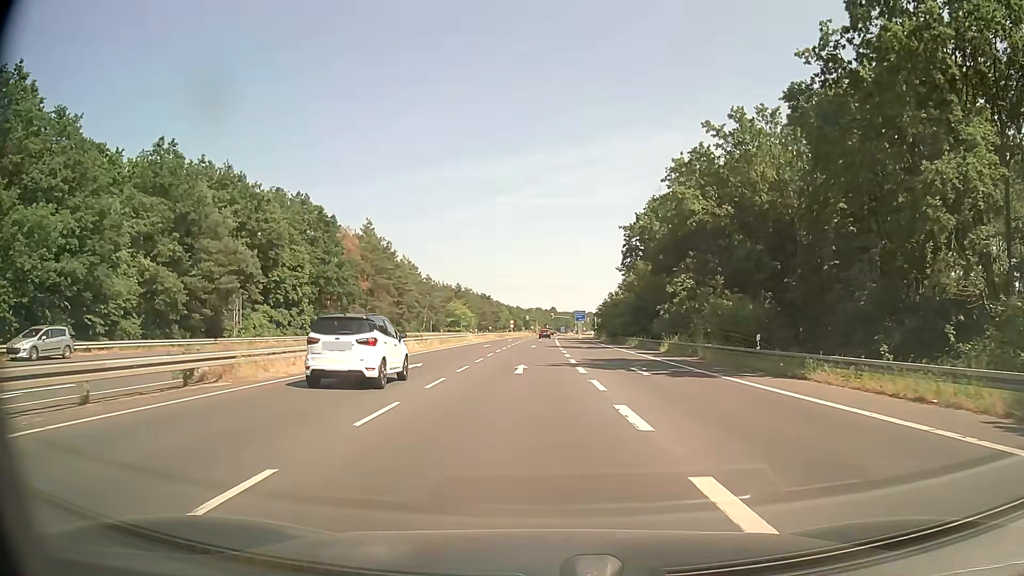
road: secondary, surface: asphalt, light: Day
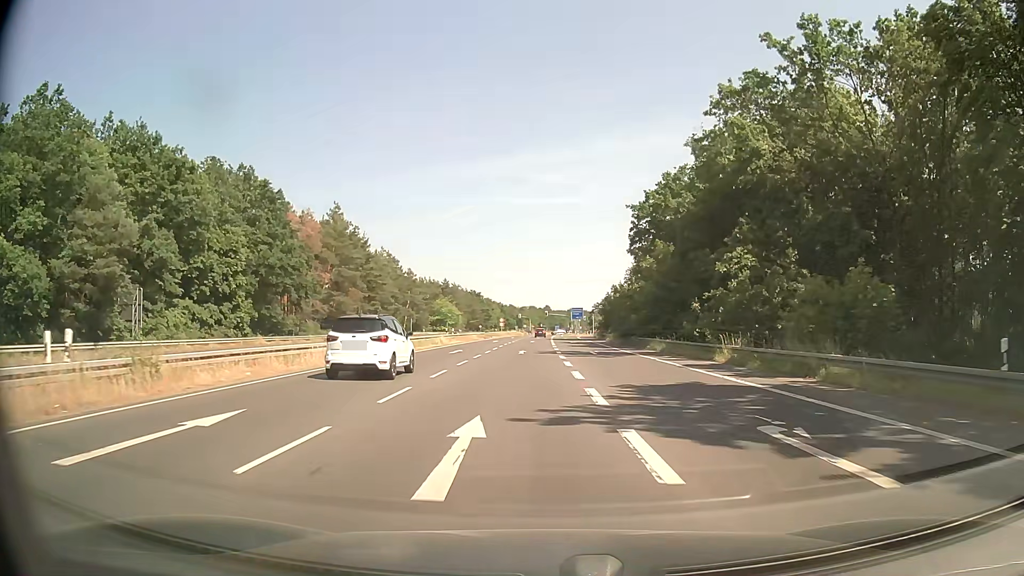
(+0.1, +15.3) m; +1°
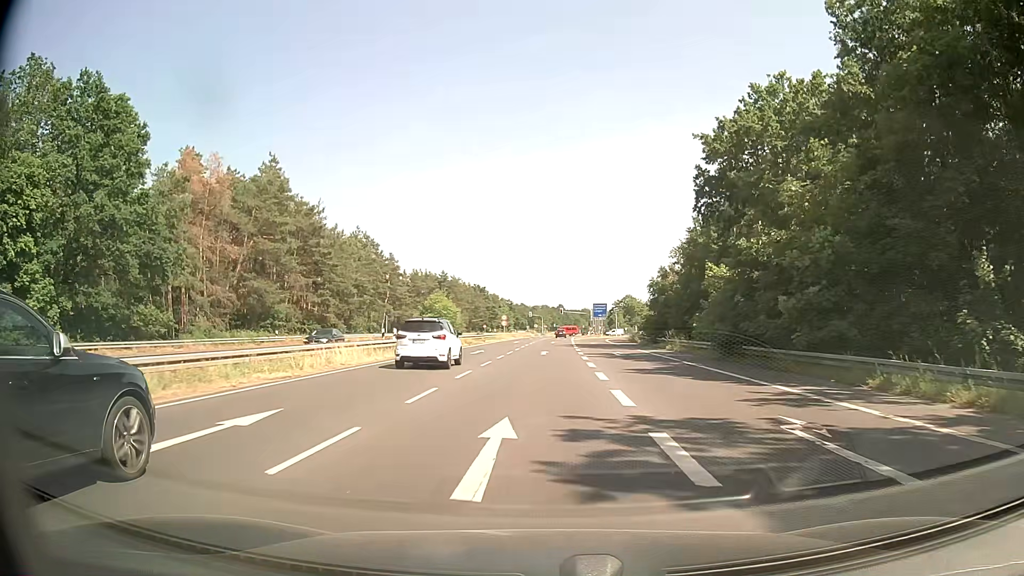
(-0.6, +30.0) m; -1°
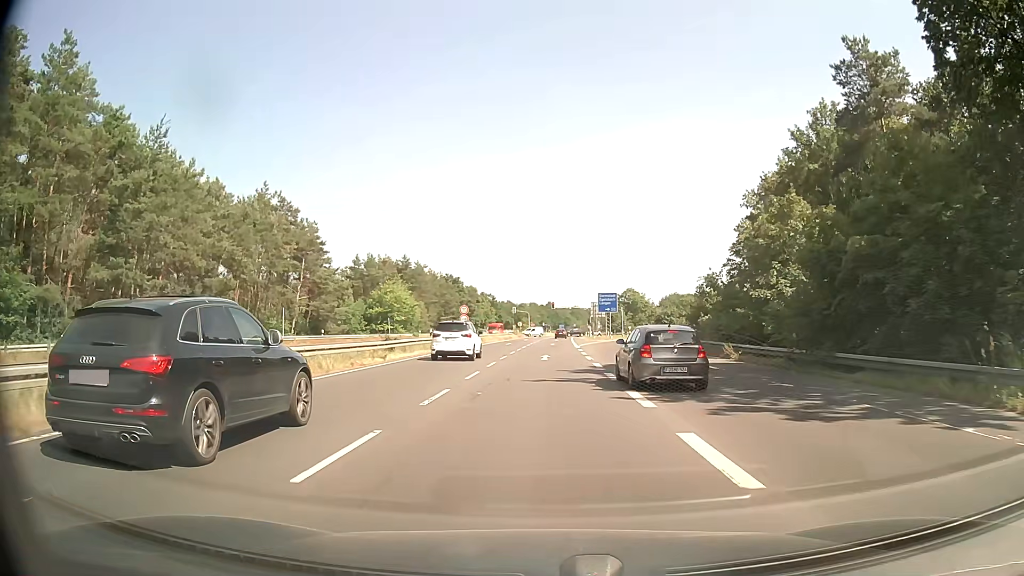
(+0.2, +36.4) m; +1°
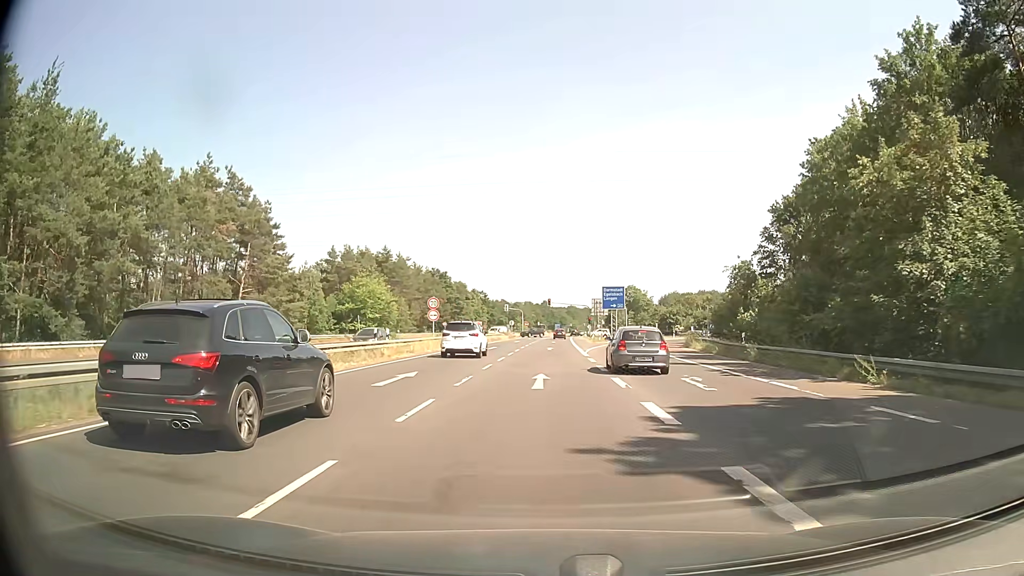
(+0.1, +14.0) m; +1°
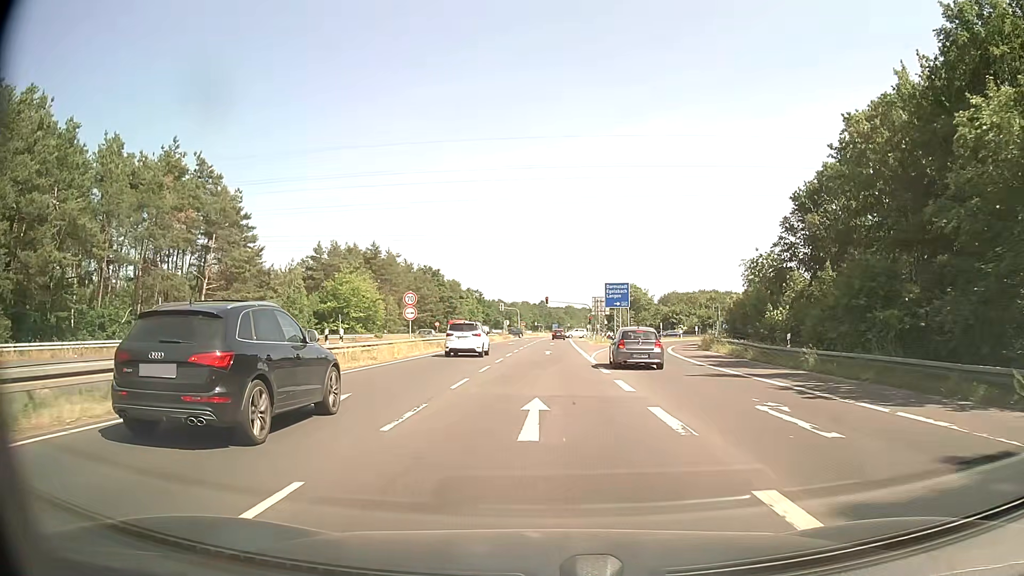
(0.0, +6.9) m; 0°
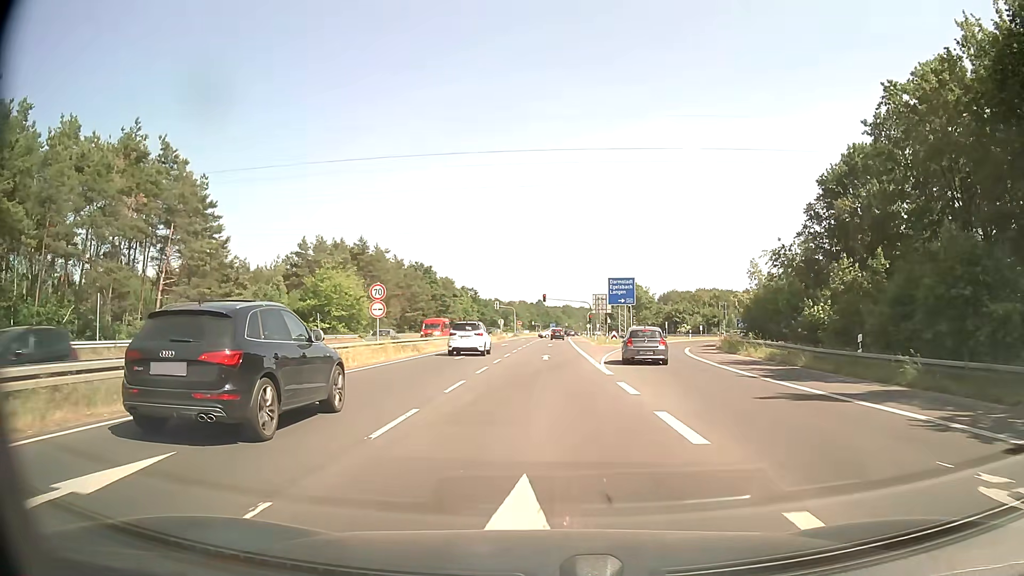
(0.0, +6.8) m; 0°
